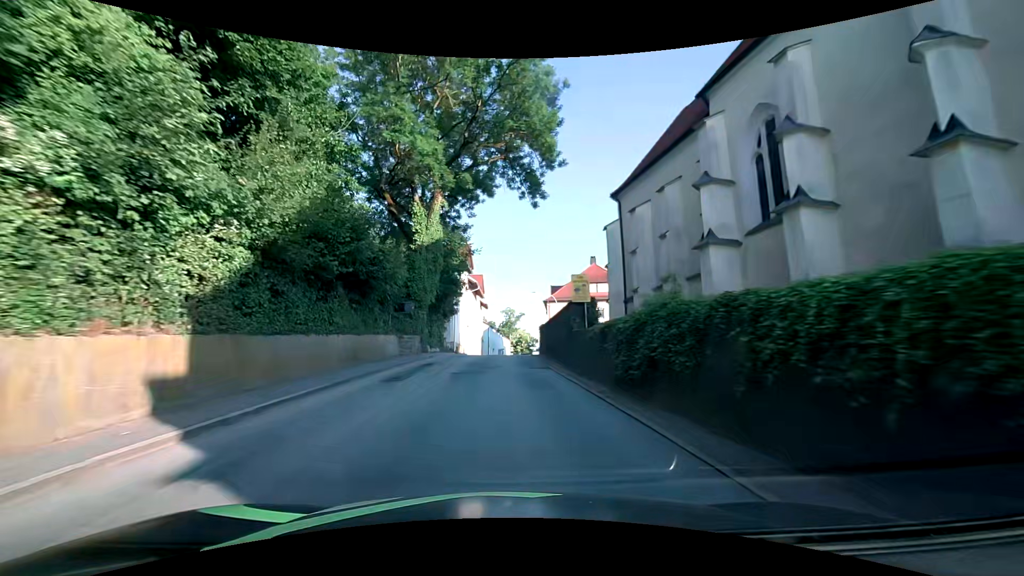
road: secondary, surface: asphalt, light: Day
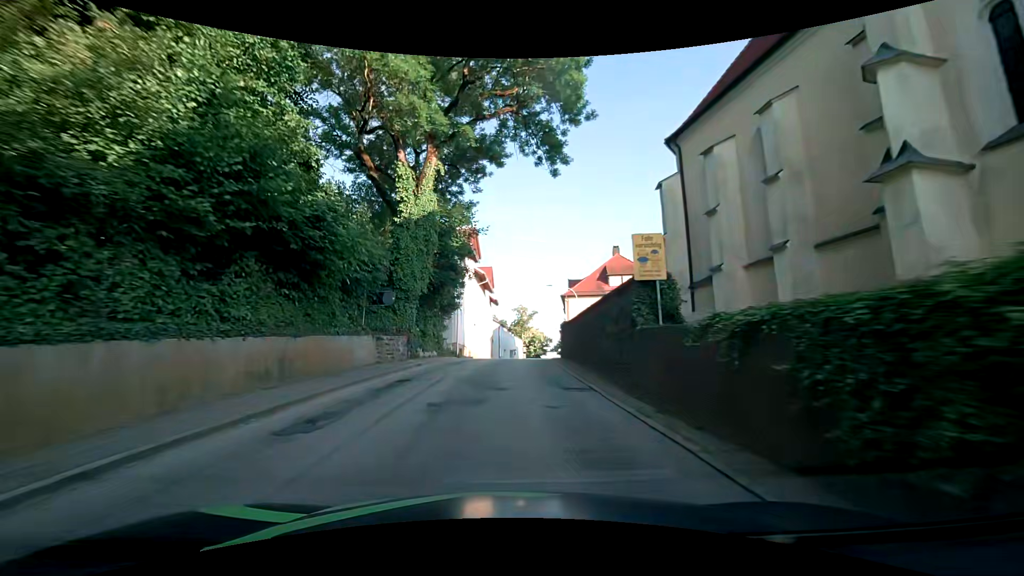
(-0.1, +7.3) m; -3°
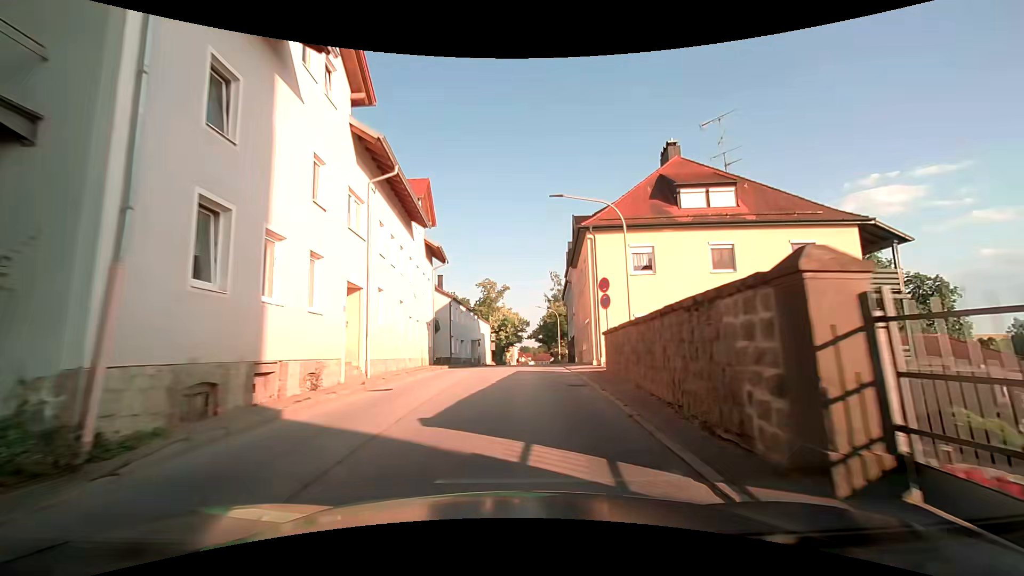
(+1.2, +29.9) m; +5°
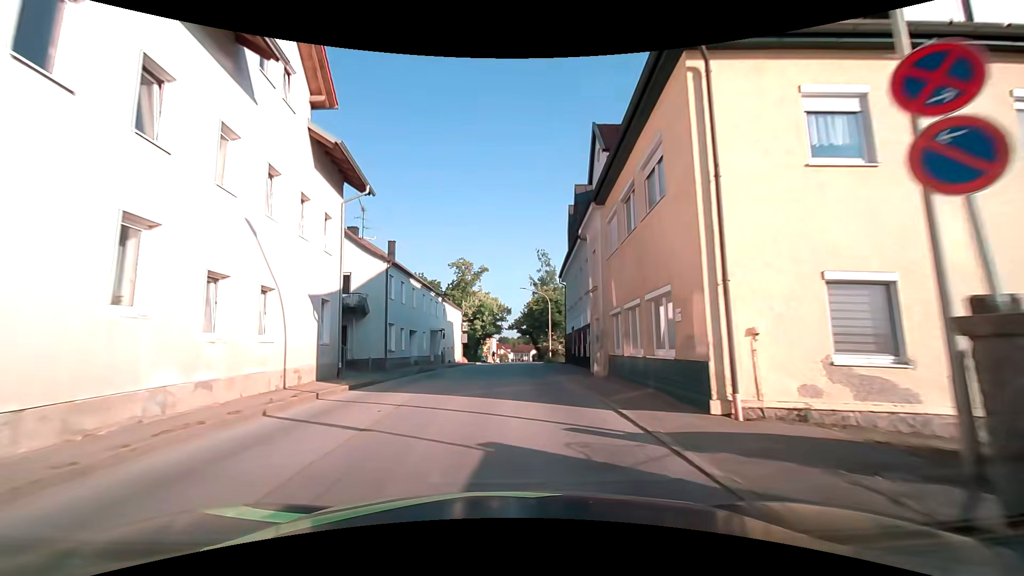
(+0.3, +15.4) m; +2°
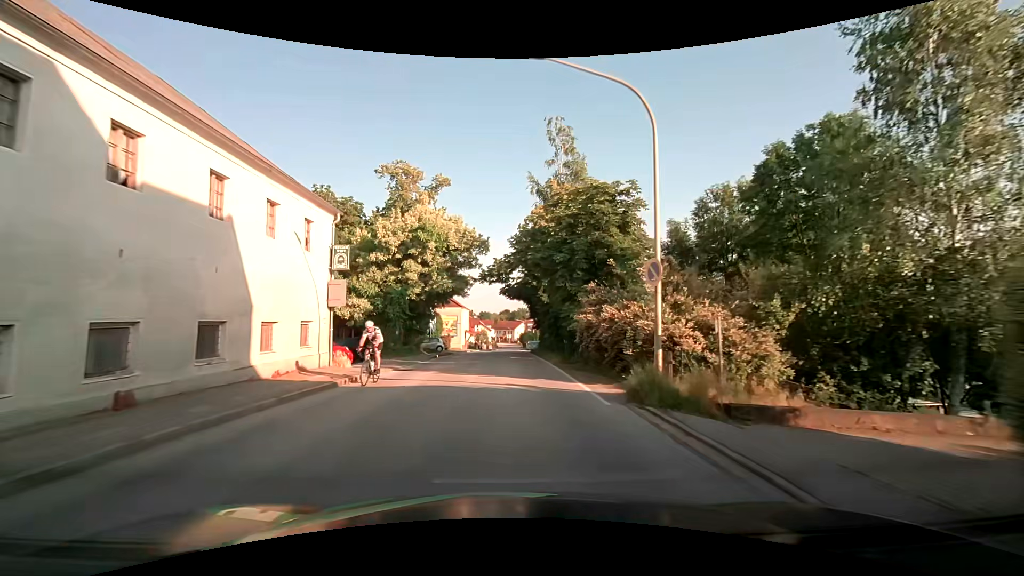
(+0.5, +39.4) m; +1°
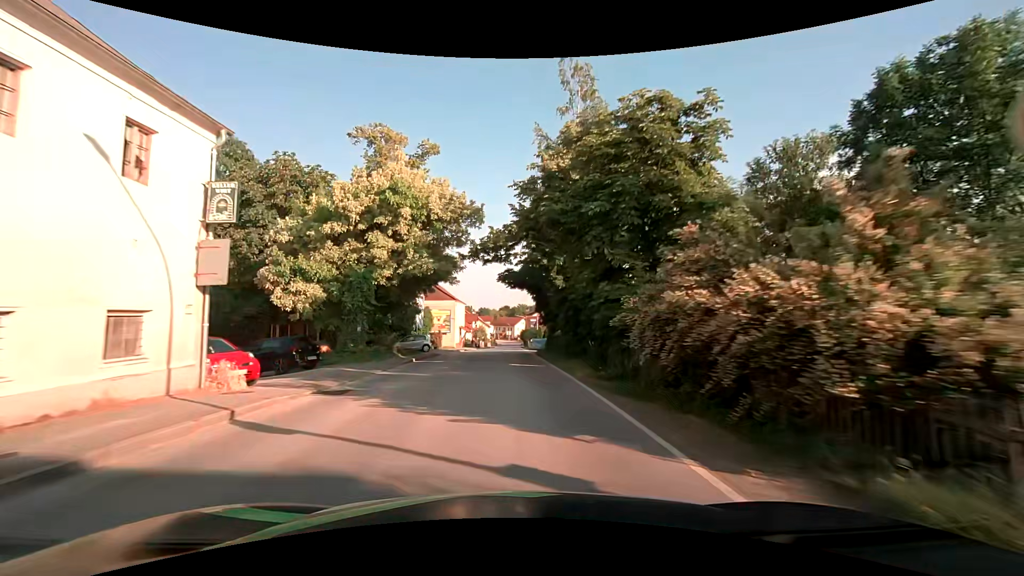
(+0.1, +7.9) m; +1°
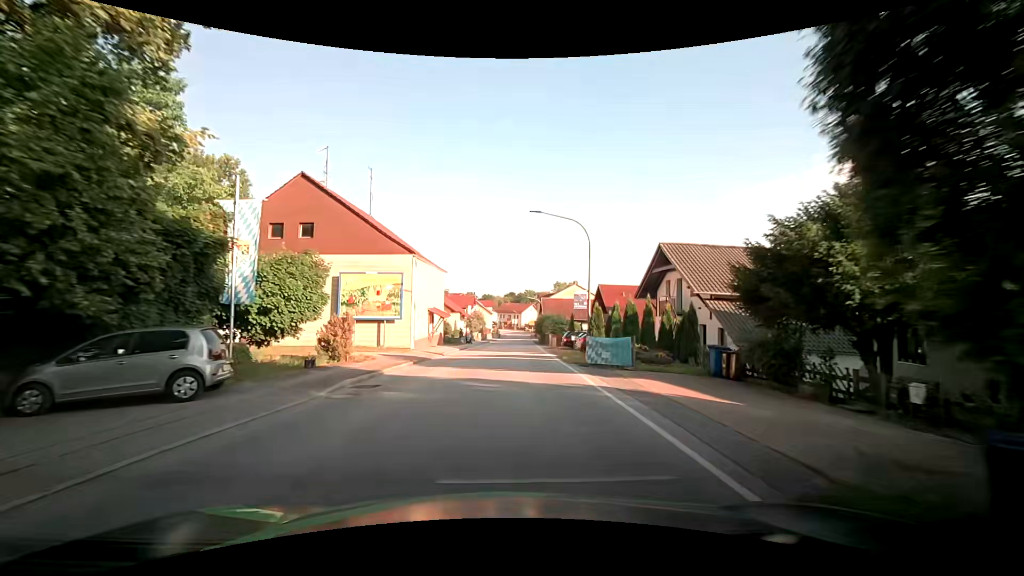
(-0.3, +31.6) m; -1°
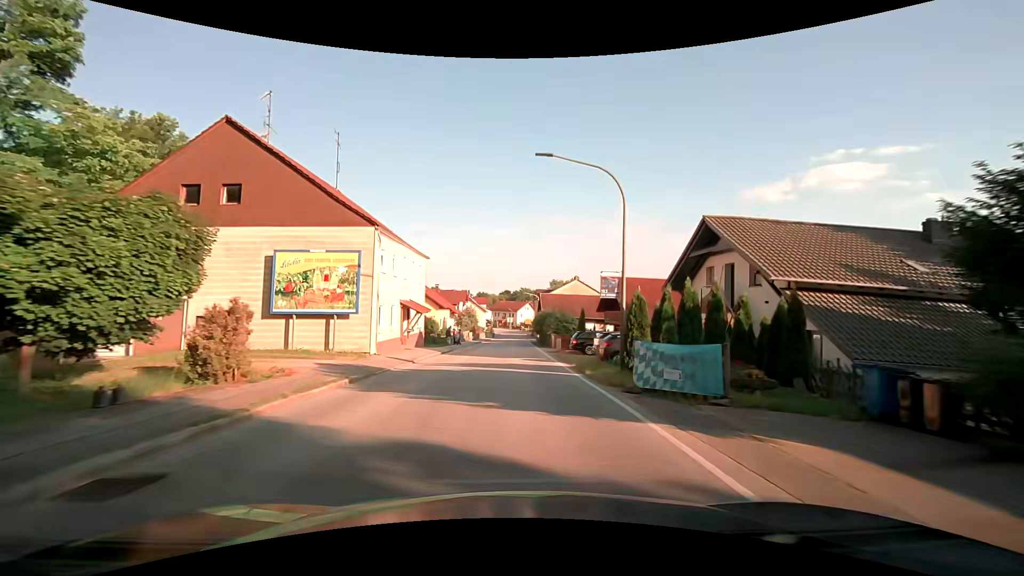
(+0.1, +7.9) m; +1°
(0, +10) (0, +20) (0, +30) (0, +40) (0, +50) (+1, +60) (+1, +70) (+1, +80) (+2, +90) (+2, +100) m
